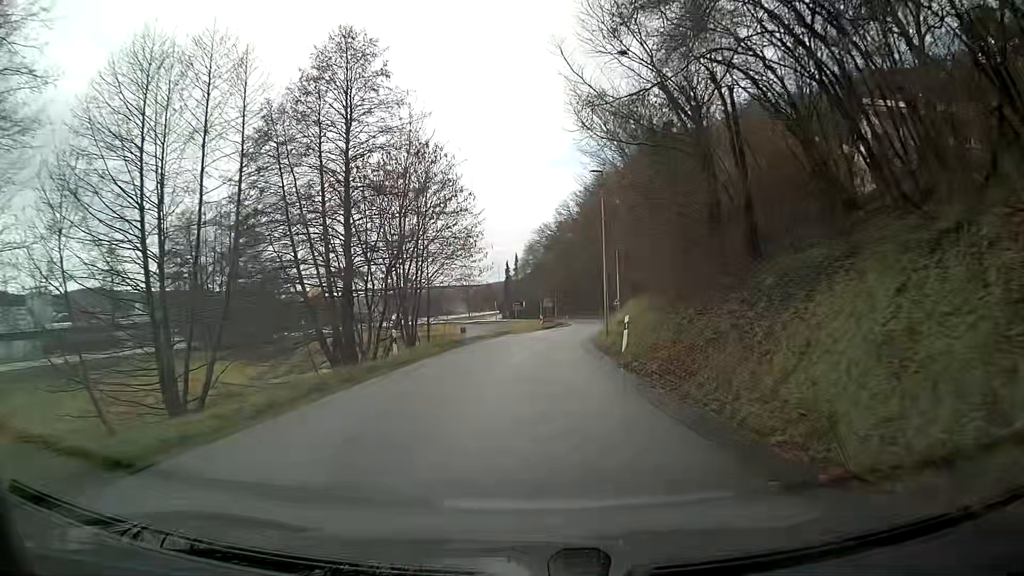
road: tertiary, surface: asphalt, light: Day
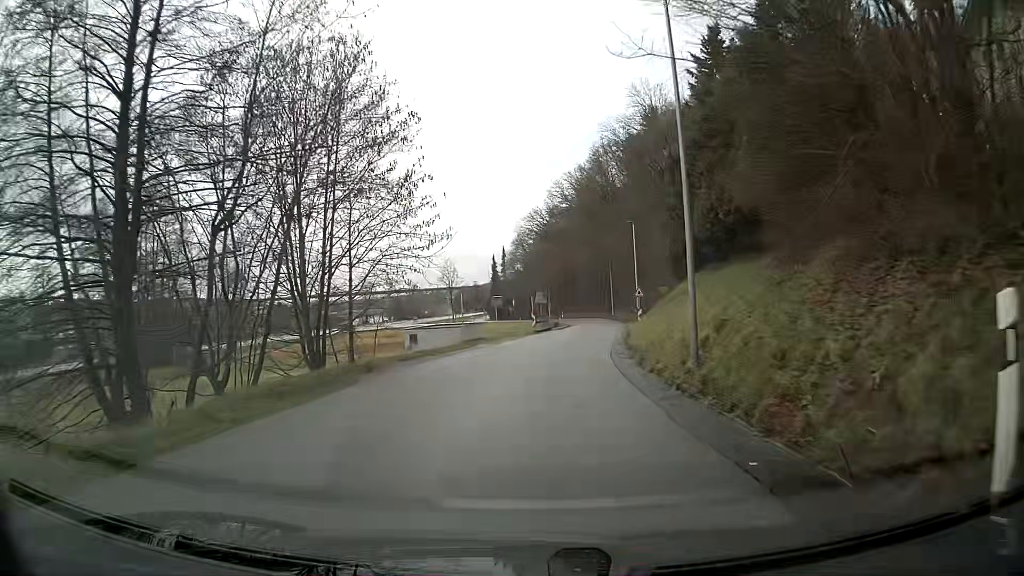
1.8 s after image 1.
(+0.1, +18.5) m; +1°
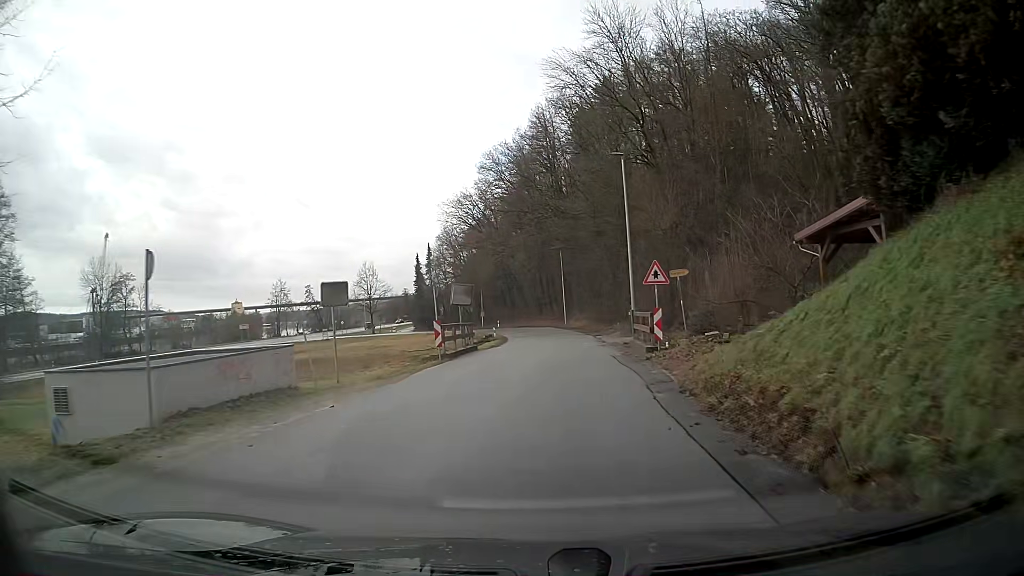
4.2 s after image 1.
(+1.1, +23.7) m; +5°
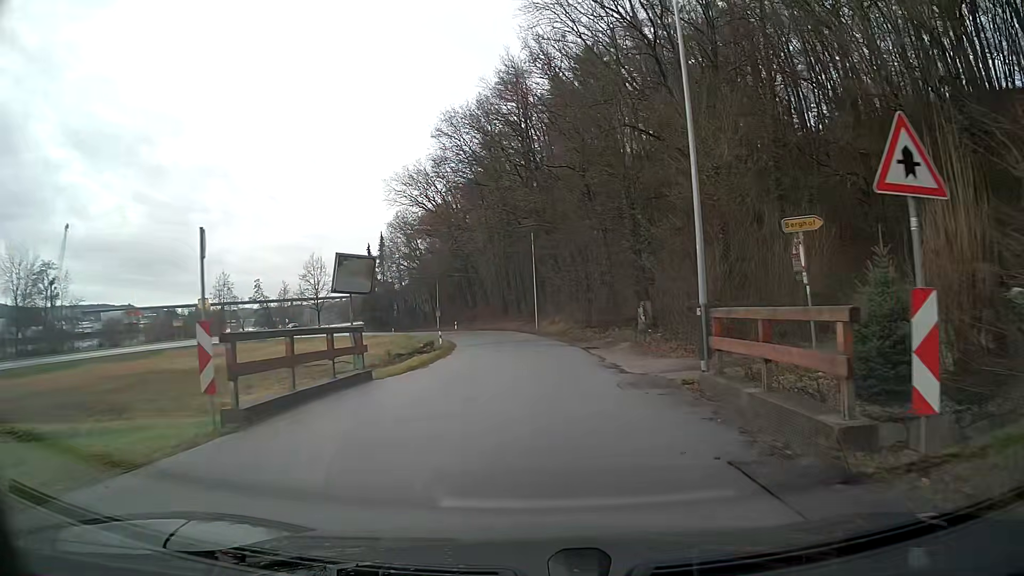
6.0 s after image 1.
(+0.4, +16.2) m; +2°
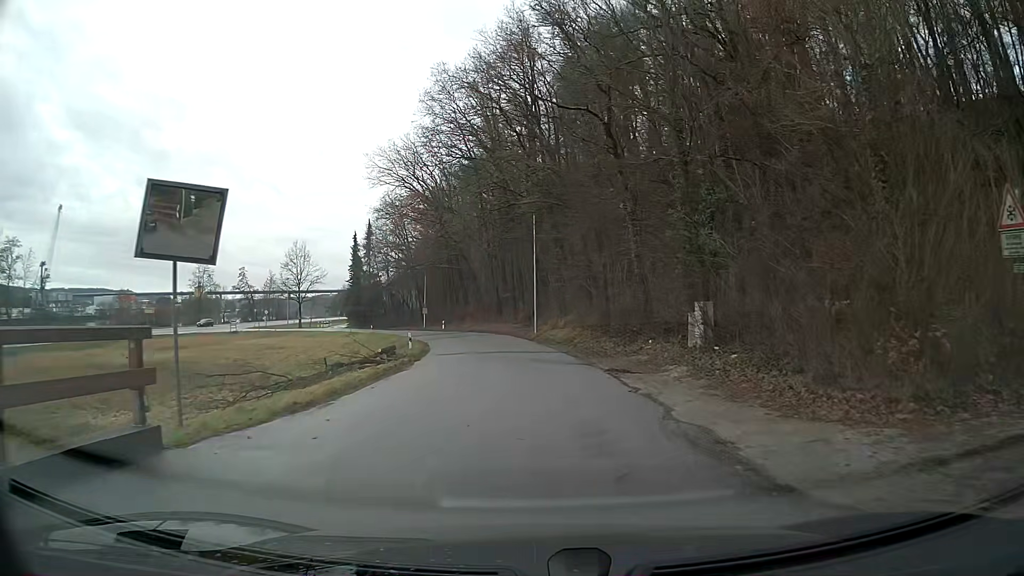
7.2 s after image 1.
(0.0, +10.2) m; 0°
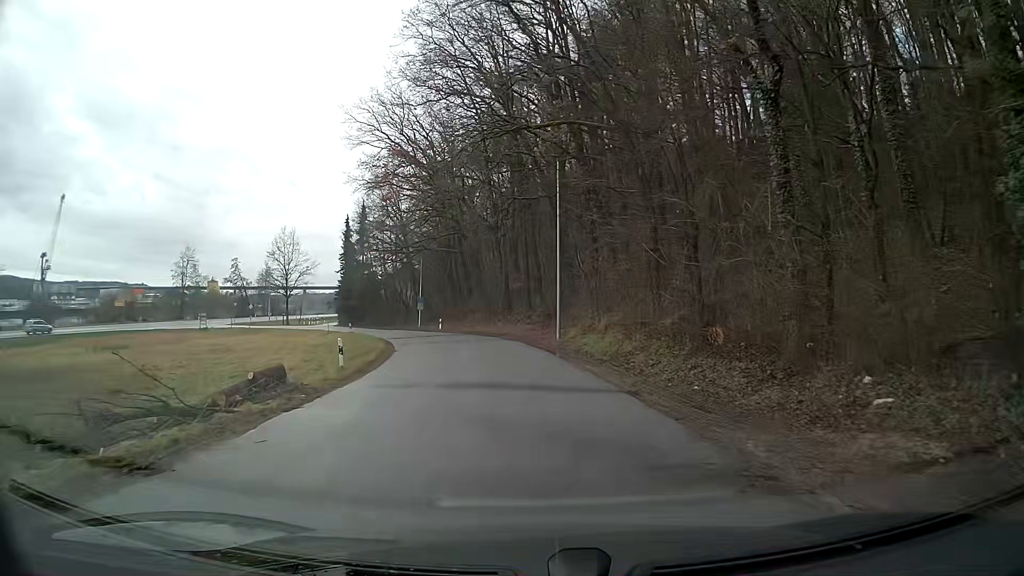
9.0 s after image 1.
(-0.2, +15.0) m; -2°
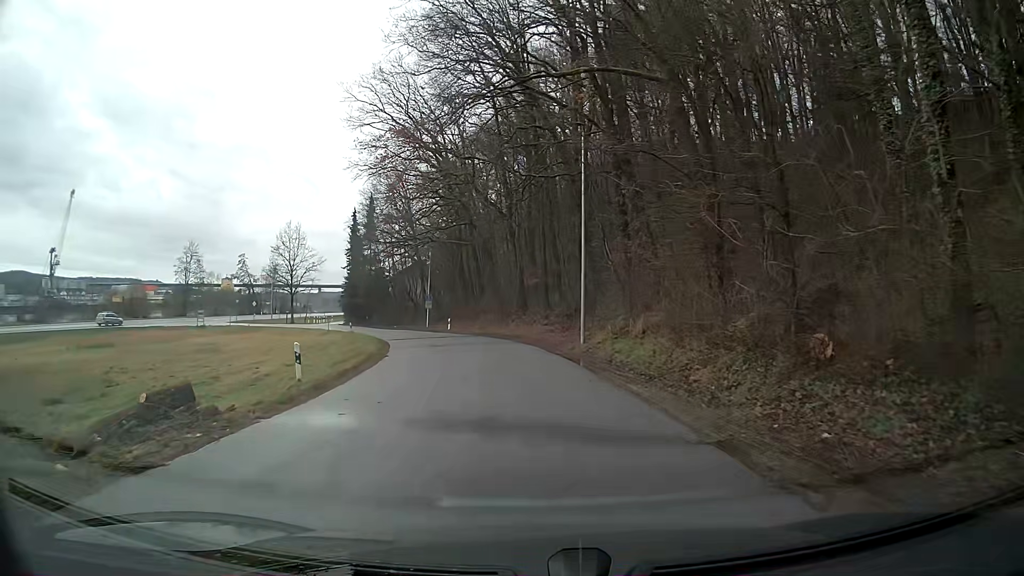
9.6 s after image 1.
(-0.1, +5.0) m; -2°
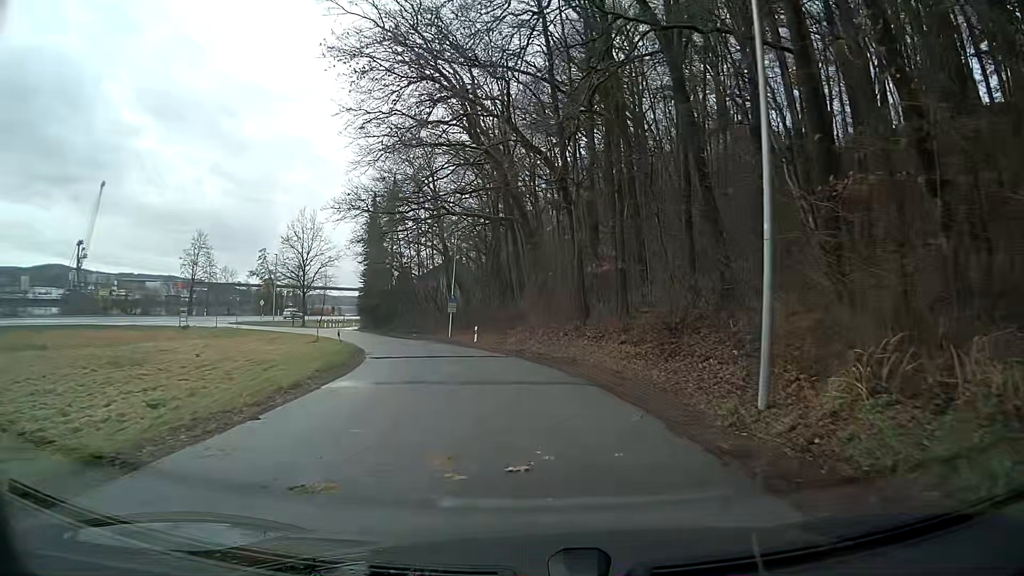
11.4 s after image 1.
(-0.5, +15.3) m; -4°
(0, +10) (-1, +20) (-3, +30) (-6, +39) (-9, +49) (-15, +57) (-22, +64) (-31, +69) (-38, +75) (-40, +85) m
